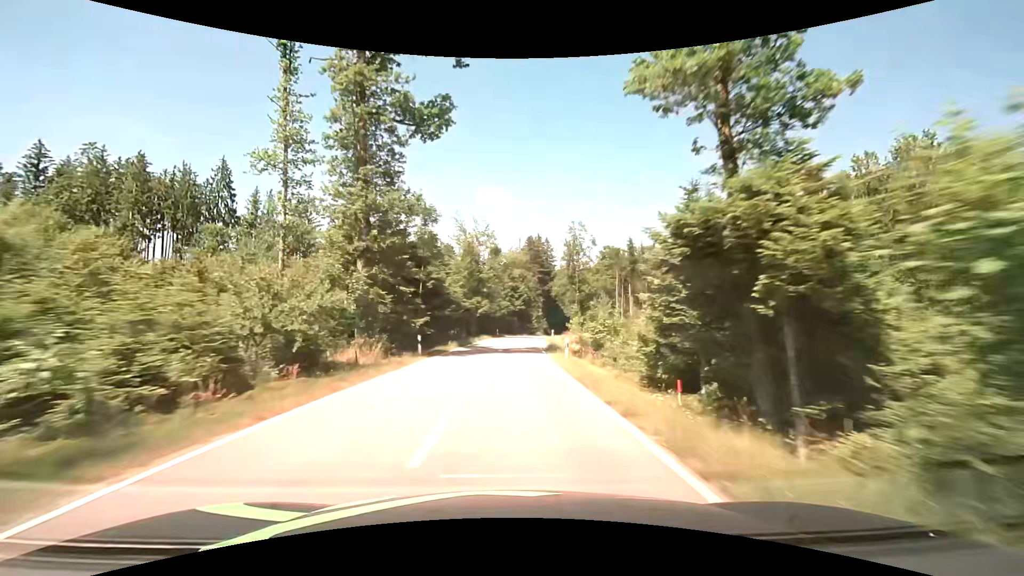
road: tertiary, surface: asphalt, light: Day
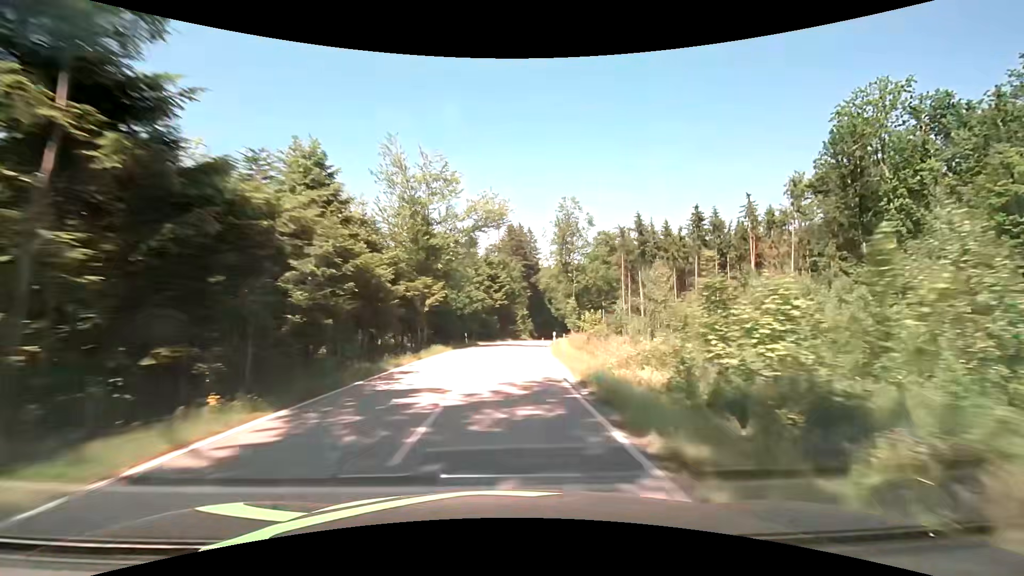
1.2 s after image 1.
(+0.4, +23.9) m; +2°
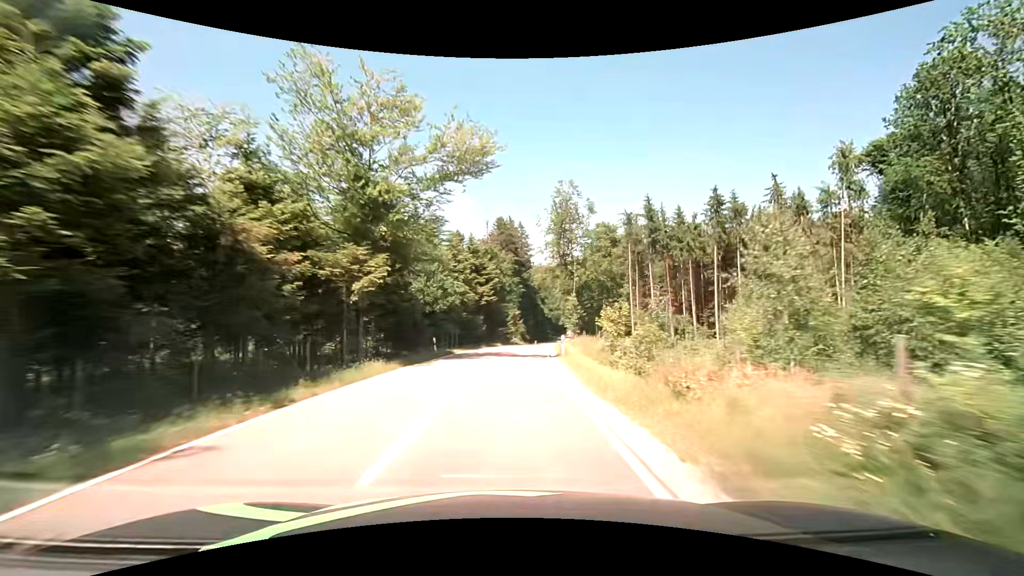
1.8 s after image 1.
(+0.1, +12.4) m; +1°
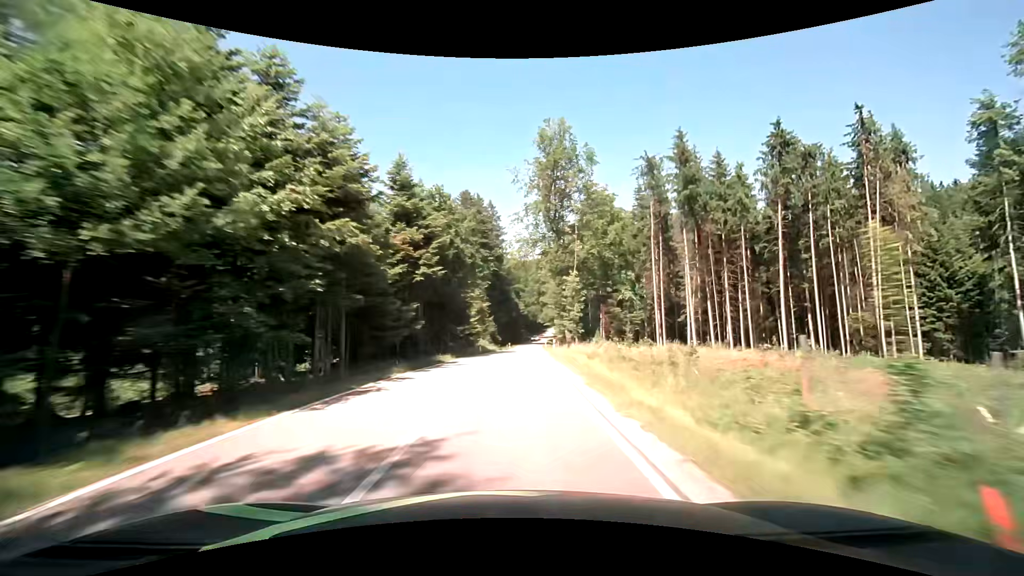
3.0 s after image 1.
(+0.8, +25.4) m; +4°
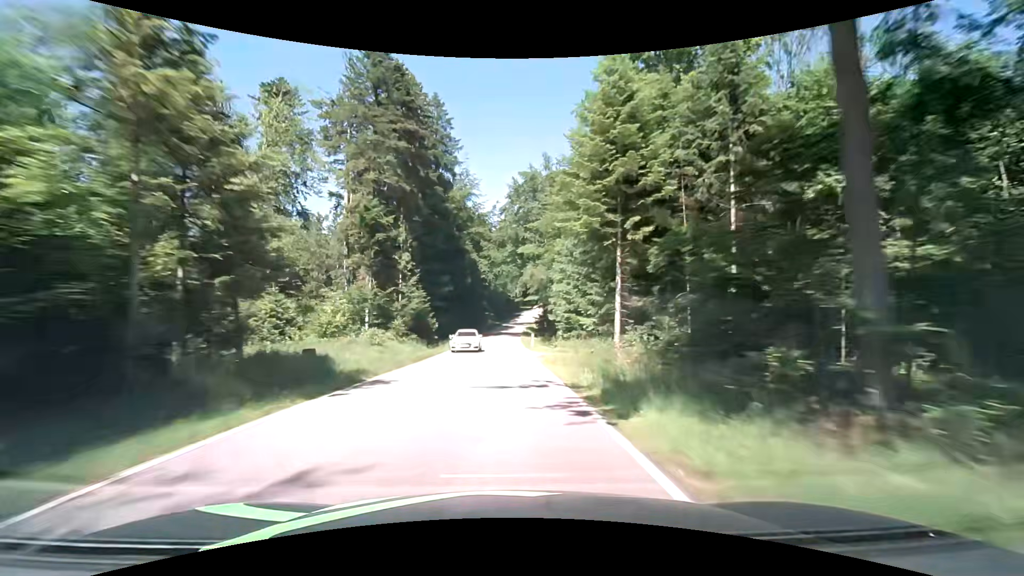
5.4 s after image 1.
(+2.6, +53.4) m; +3°
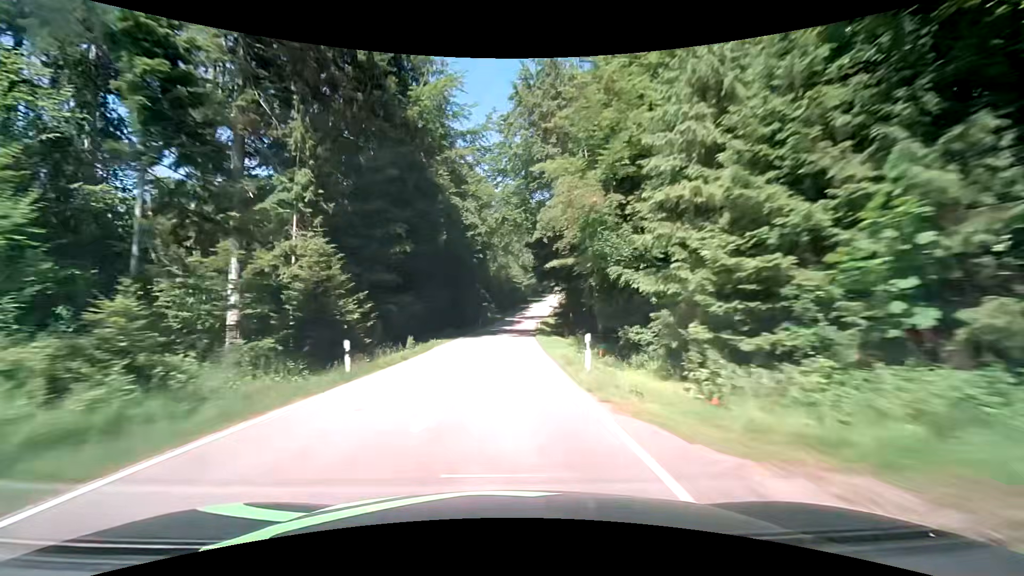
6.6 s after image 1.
(+0.2, +27.7) m; 0°
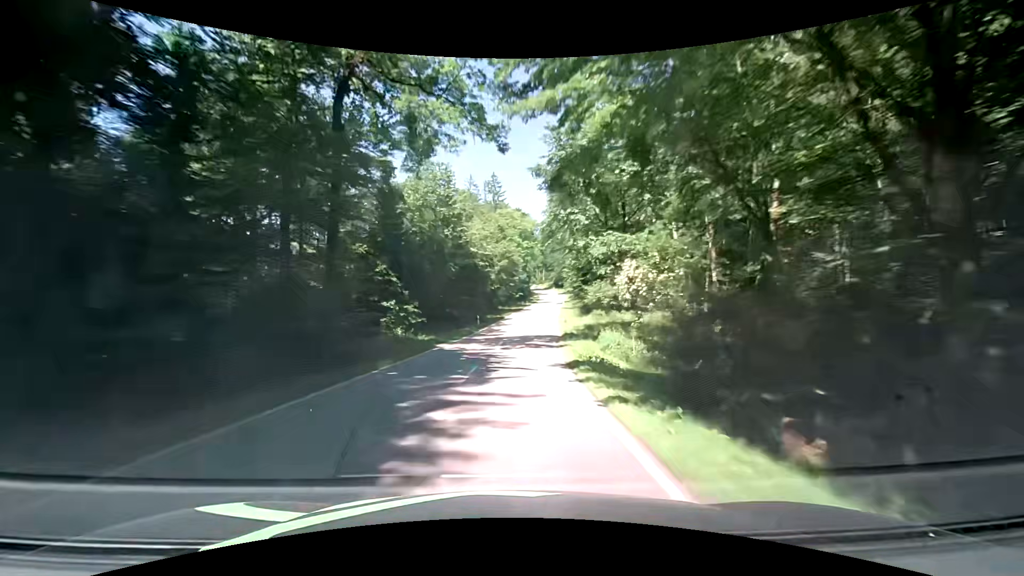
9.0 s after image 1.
(+1.1, +55.8) m; +1°
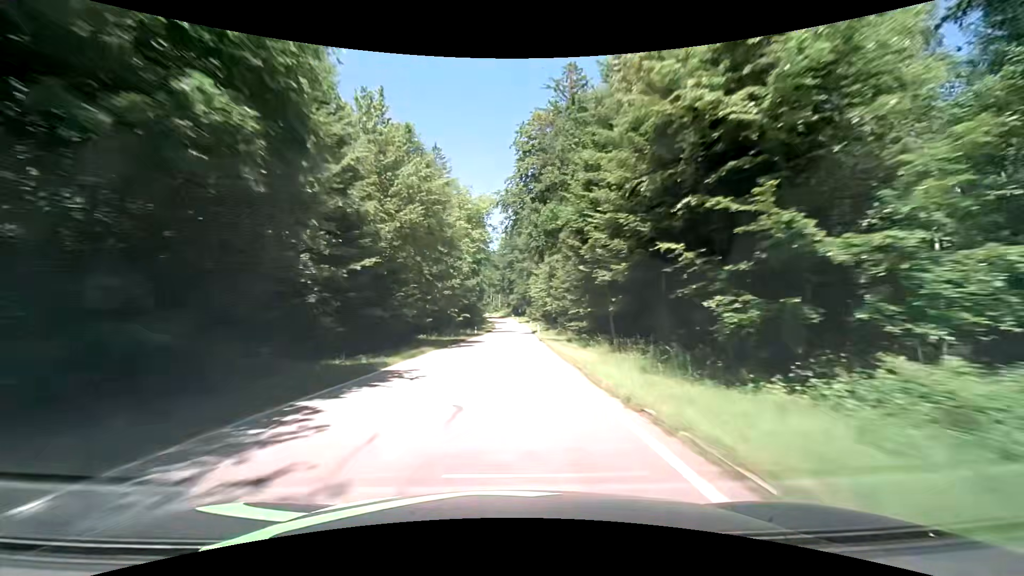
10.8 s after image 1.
(+3.7, +41.3) m; +8°
(0, +10) (0, +20) (+1, +30) (+1, +40) (+1, +50) (+2, +60) (+2, +70) (+2, +80) (+2, +90) (+2, +100) m
